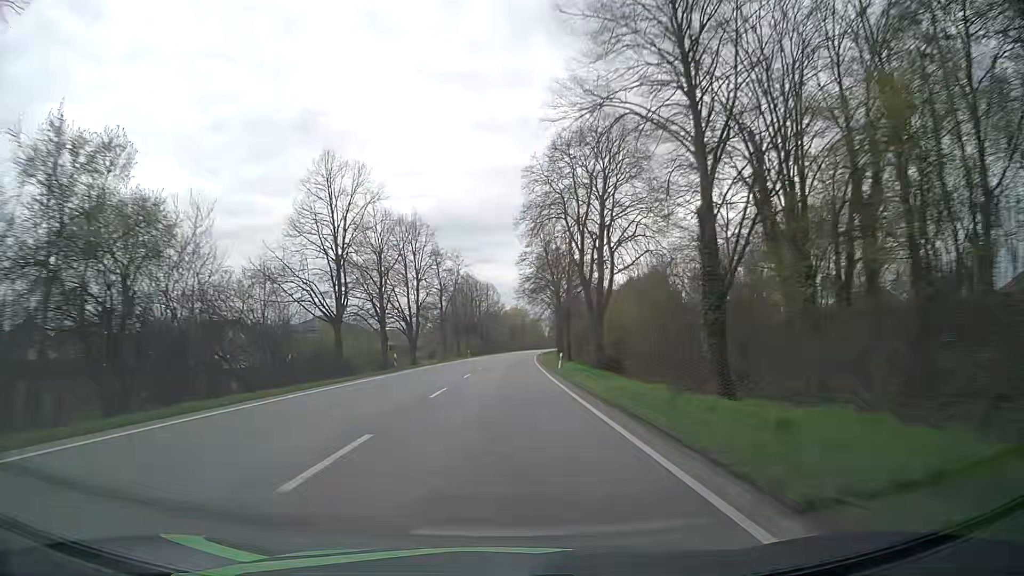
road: primary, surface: asphalt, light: Day
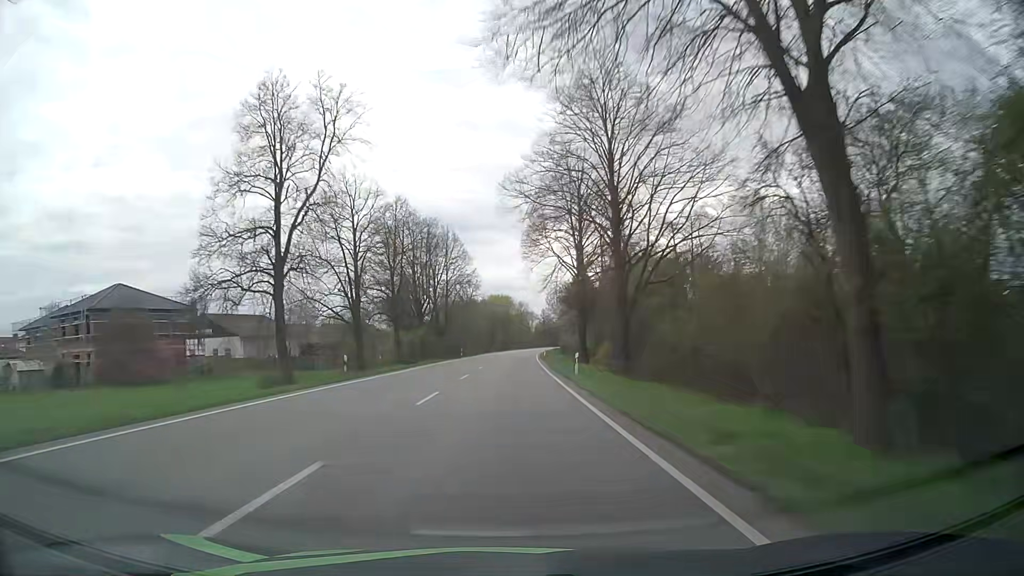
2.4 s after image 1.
(+1.1, +62.0) m; +2°
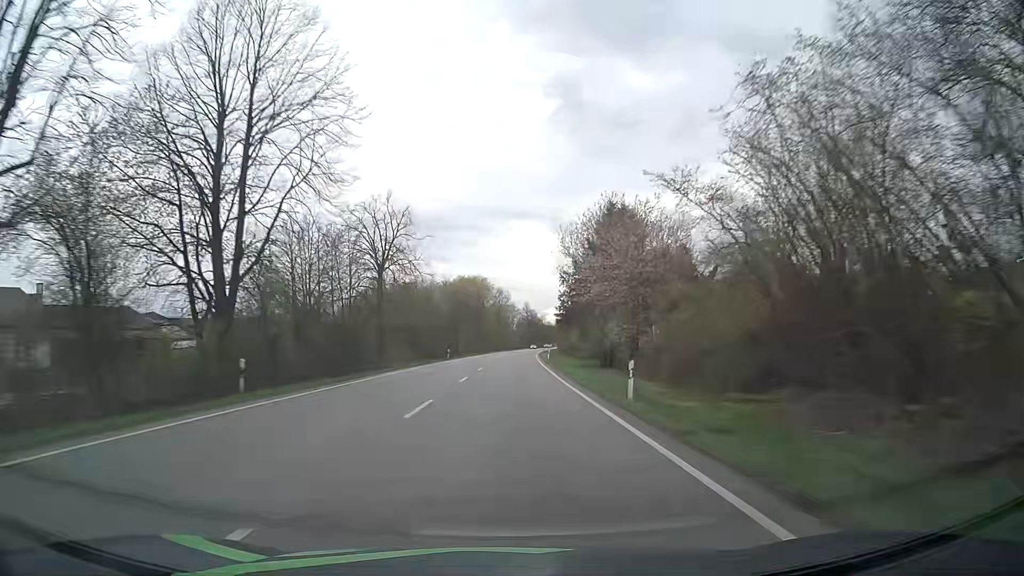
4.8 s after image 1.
(+0.9, +62.0) m; +2°
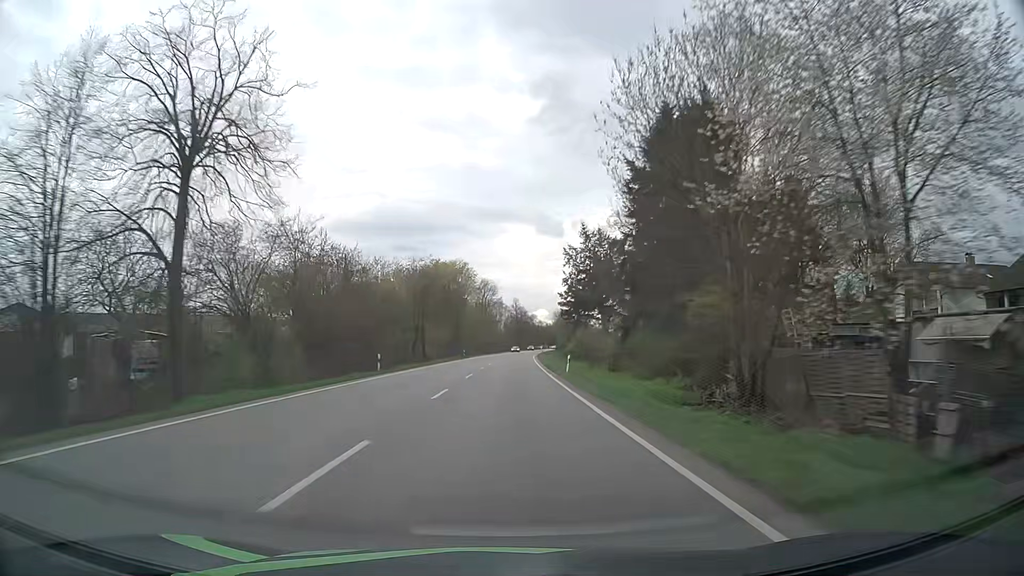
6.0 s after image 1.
(+0.3, +31.0) m; +1°
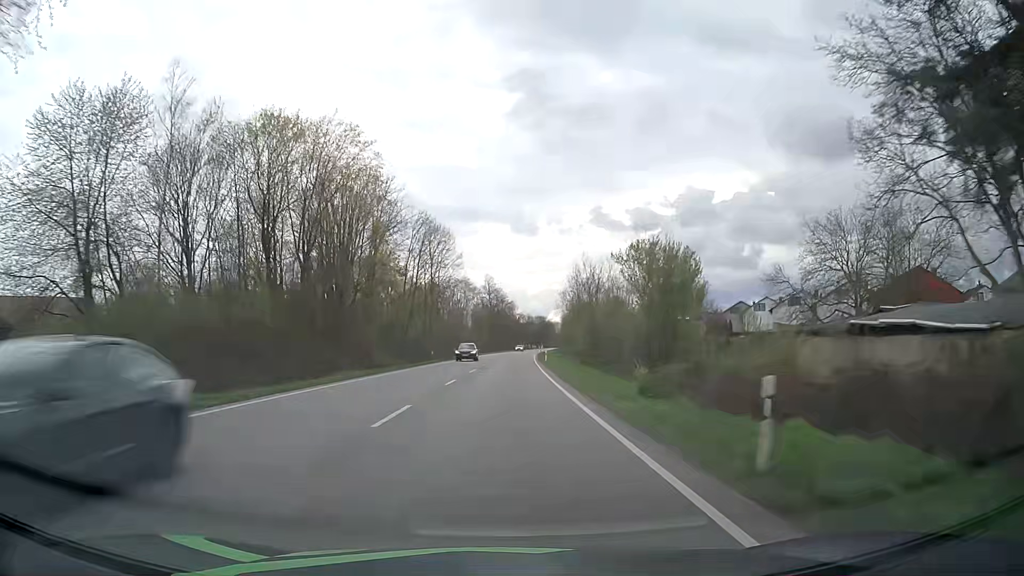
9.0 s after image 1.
(+1.4, +77.6) m; +2°
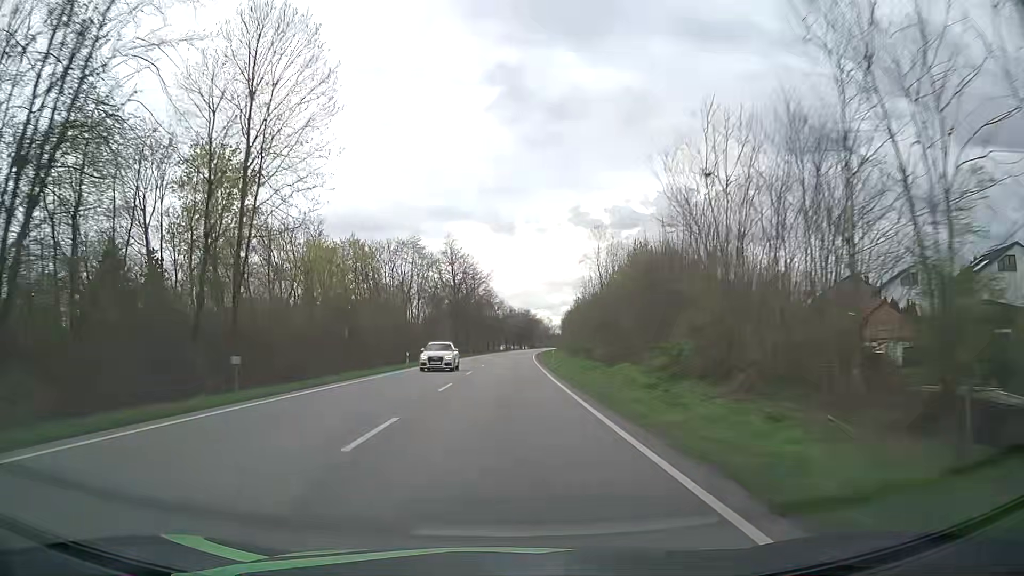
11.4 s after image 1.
(+0.8, +62.1) m; +2°
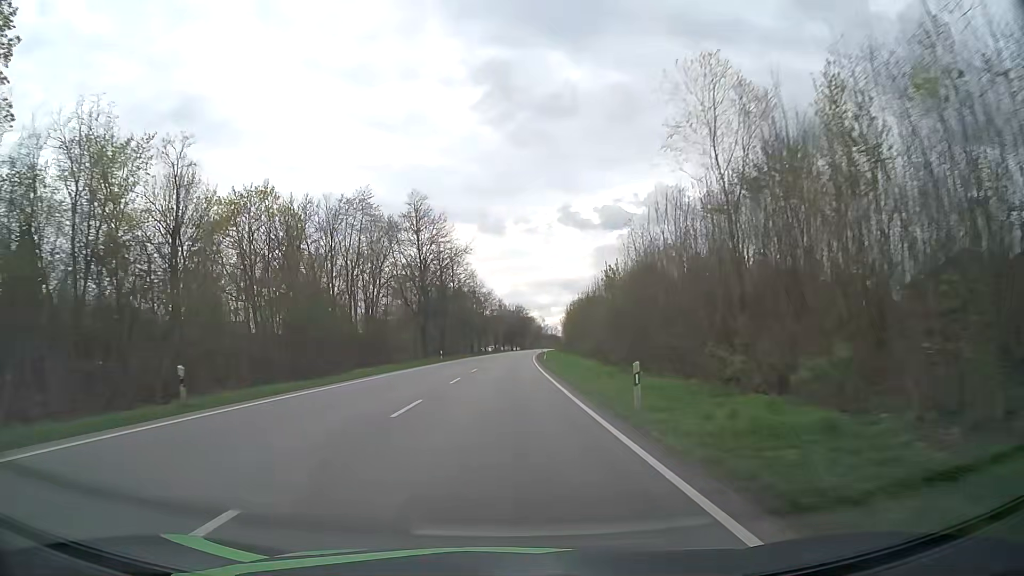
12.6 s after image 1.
(+0.2, +31.1) m; +1°
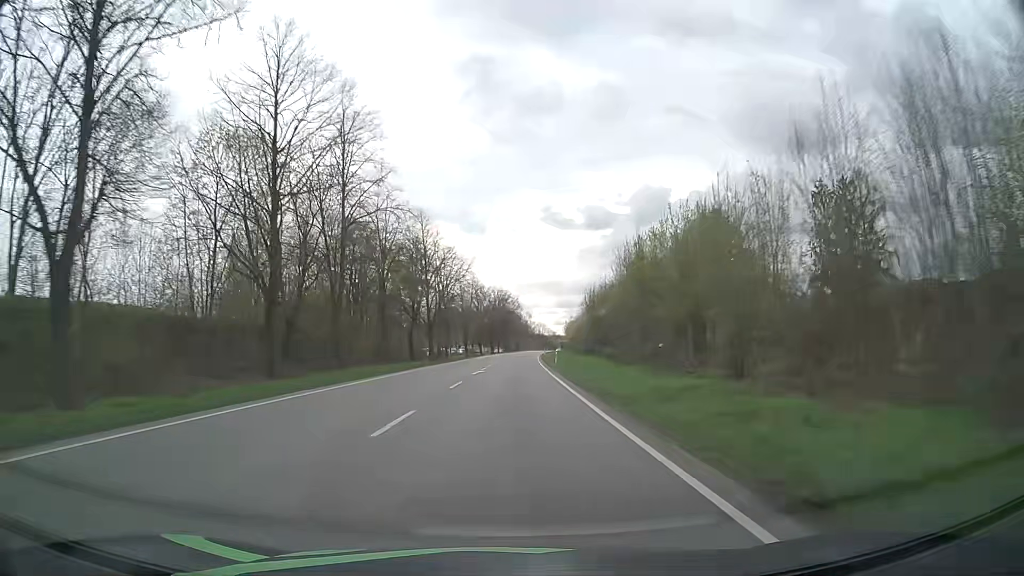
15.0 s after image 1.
(+0.7, +62.3) m; +2°
(0, +10) (0, +20) (0, +30) (0, +40) (+1, +50) (+1, +60) (+1, +70) (+2, +80) (+2, +90) (+2, +100) m
